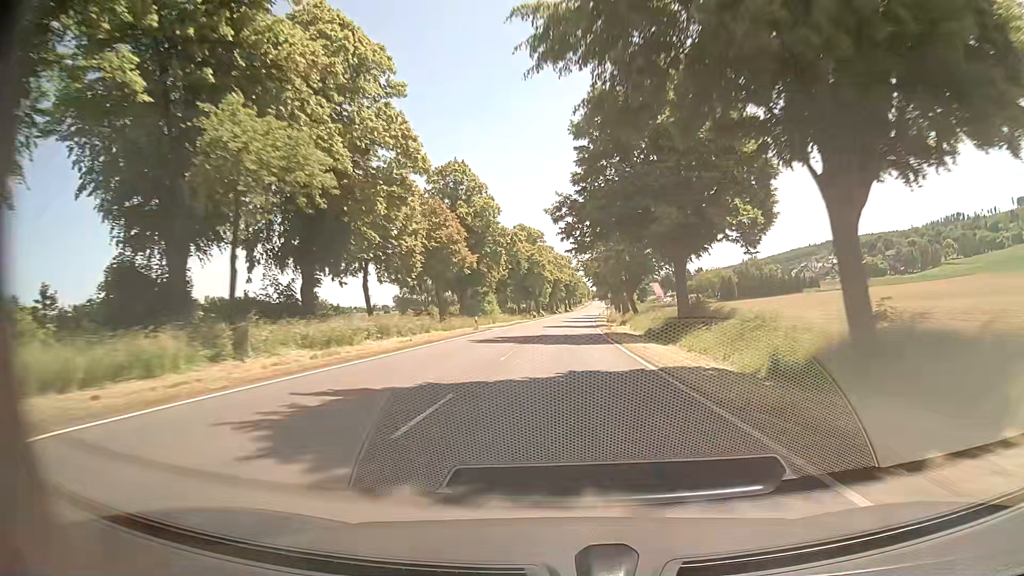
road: primary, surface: asphalt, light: Day
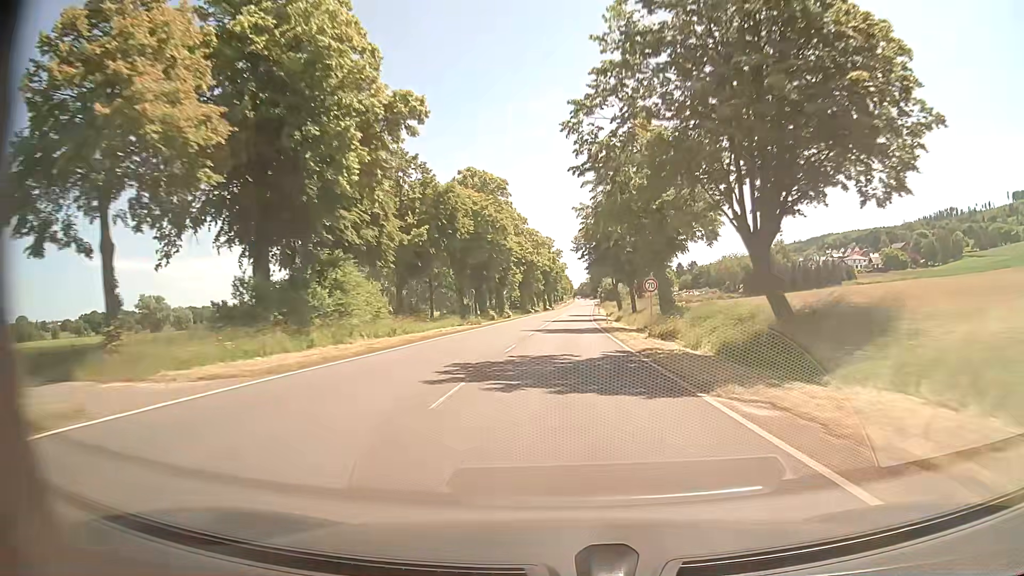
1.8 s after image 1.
(+0.7, +45.8) m; +2°
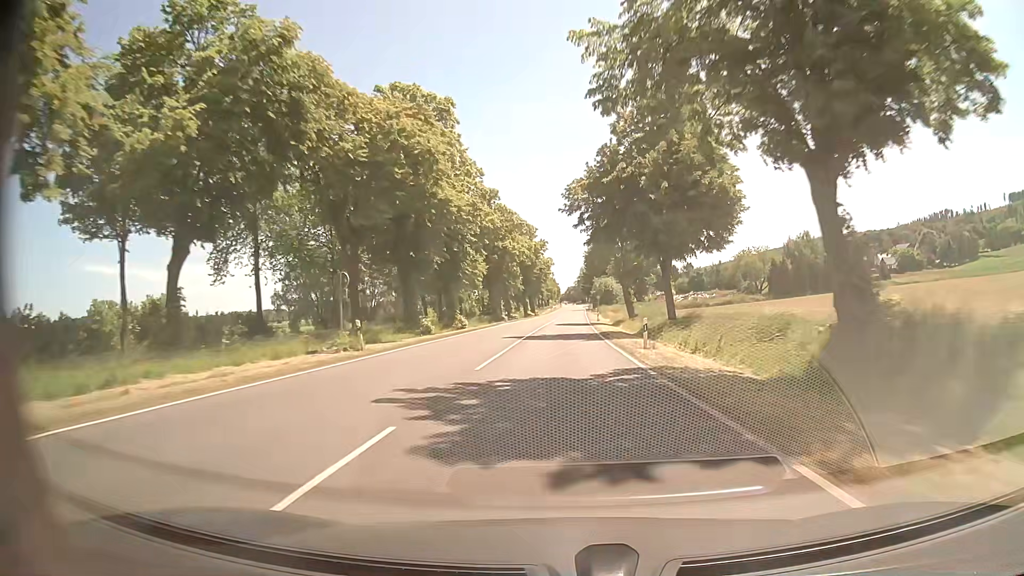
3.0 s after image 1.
(+0.3, +29.2) m; +1°
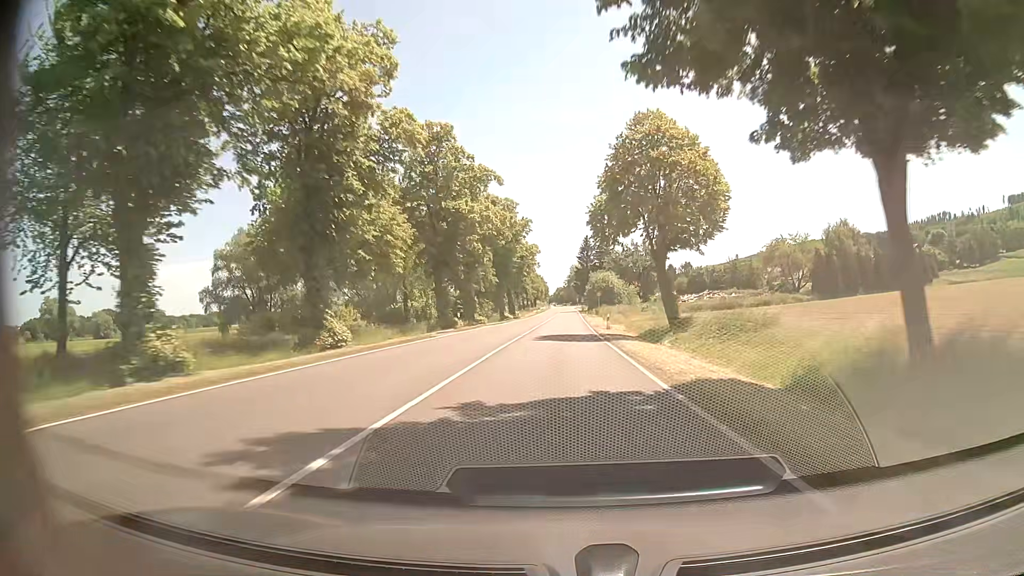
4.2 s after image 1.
(+0.2, +28.1) m; +1°
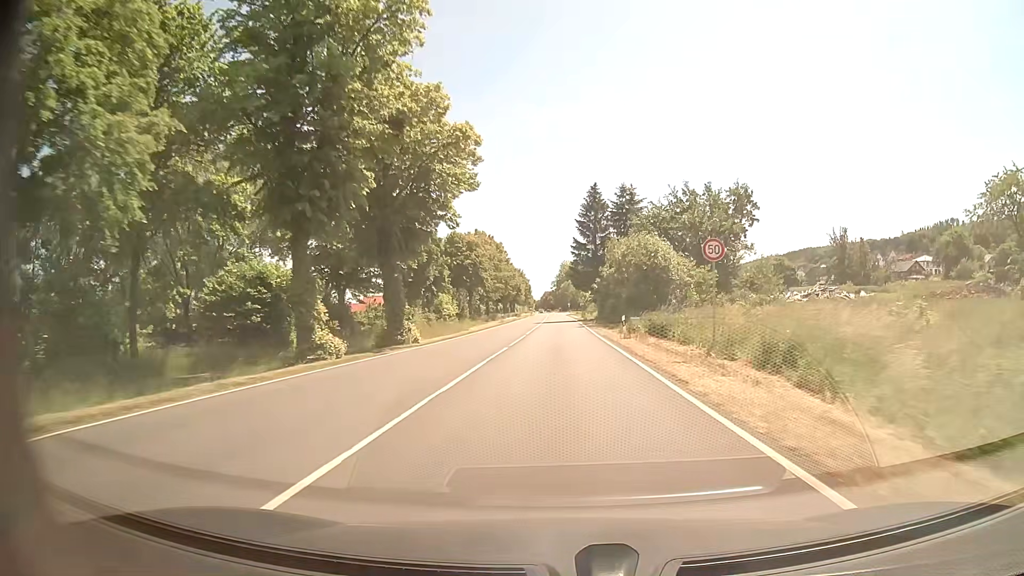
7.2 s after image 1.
(+0.5, +65.3) m; +1°
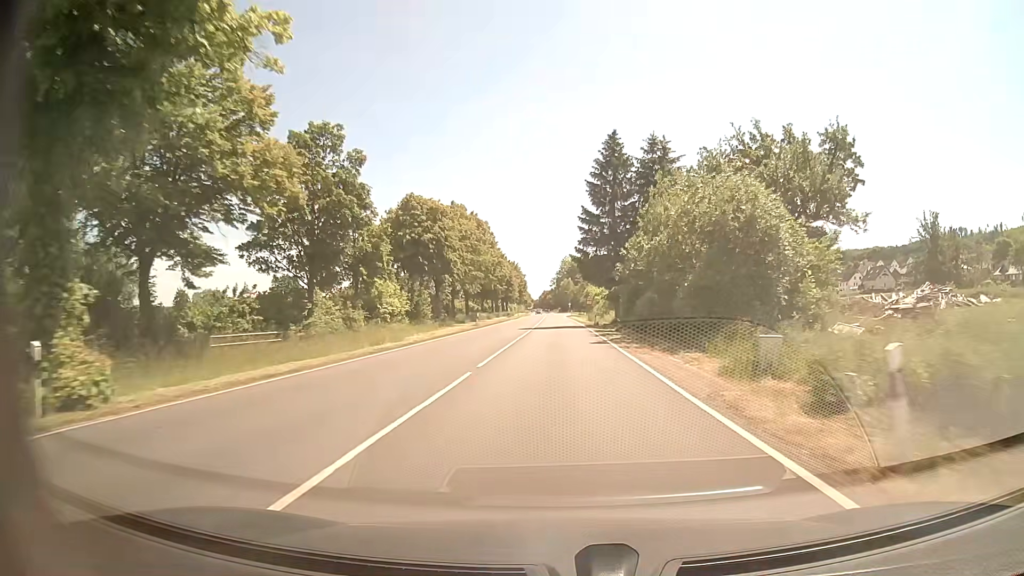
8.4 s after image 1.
(+0.1, +24.1) m; 0°
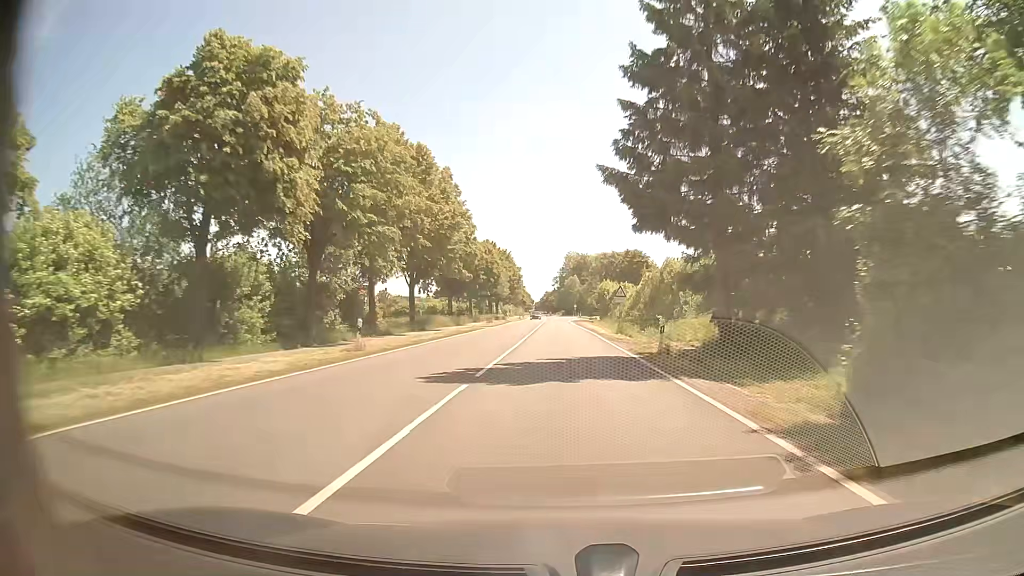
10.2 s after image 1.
(-0.1, +34.1) m; 0°
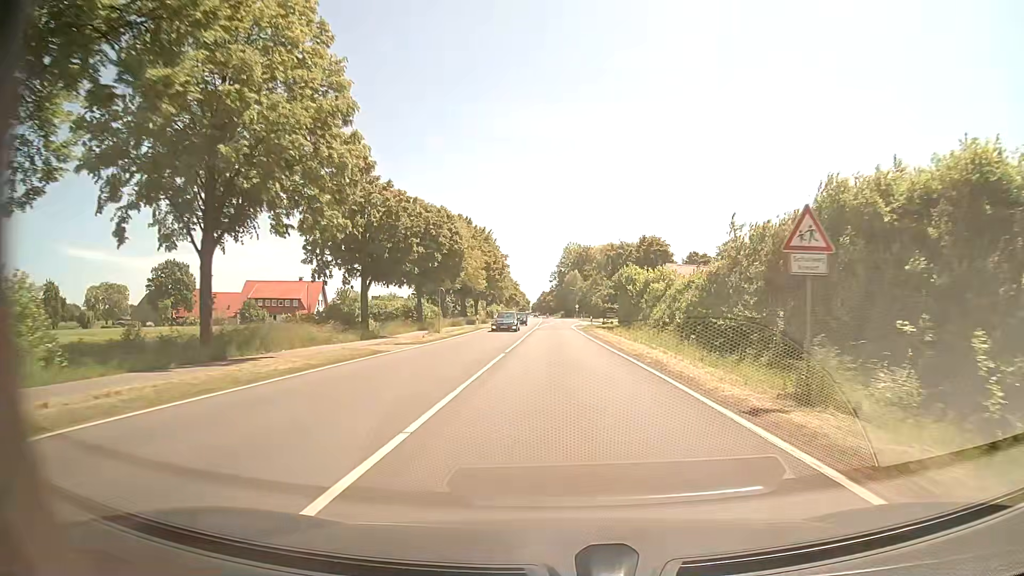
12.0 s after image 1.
(+0.1, +31.7) m; 0°
(0, +10) (0, +20) (0, +30) (0, +40) (0, +50) (0, +60) (0, +70) (0, +80) (+1, +90) (+1, +100) m
